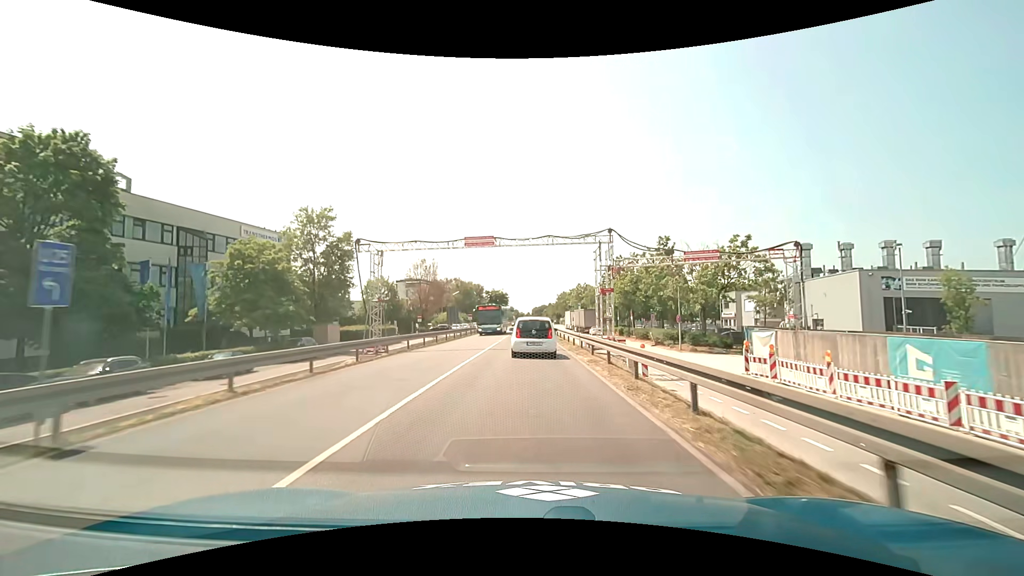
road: primary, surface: asphalt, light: Day
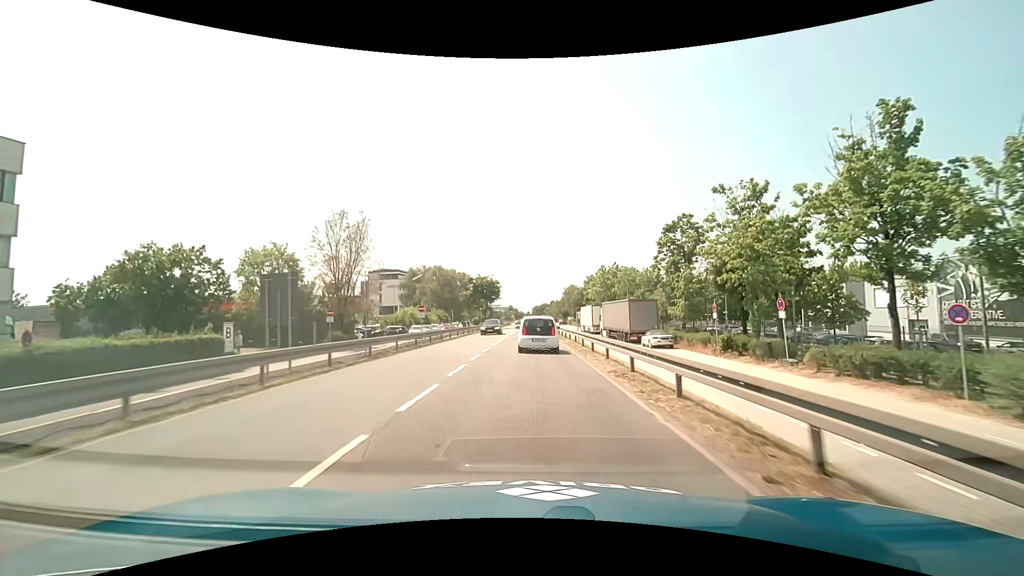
(-0.1, +35.1) m; 0°
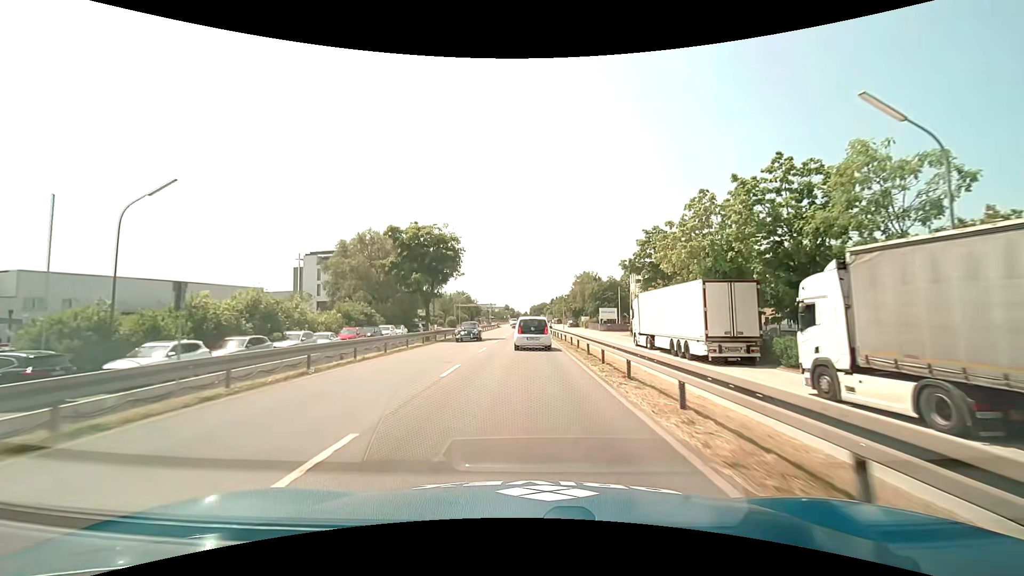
(+0.4, +45.1) m; 0°
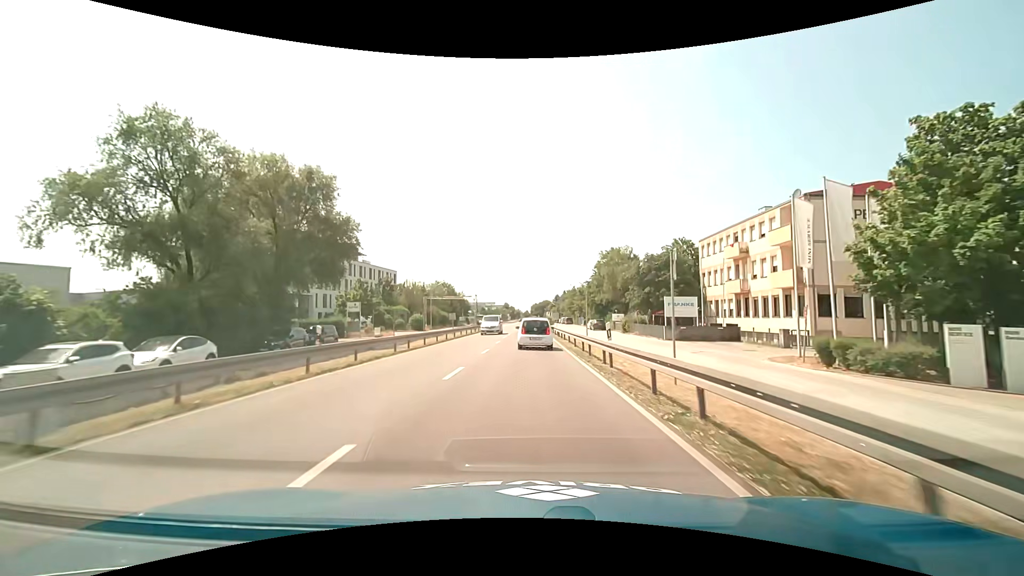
(-0.1, +36.7) m; 0°
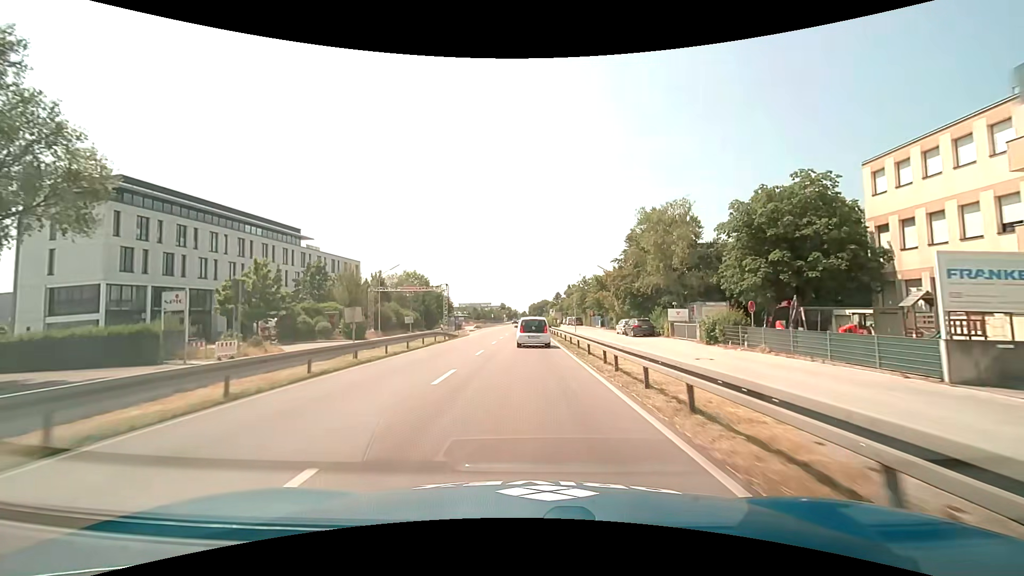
(+0.2, +27.8) m; 0°
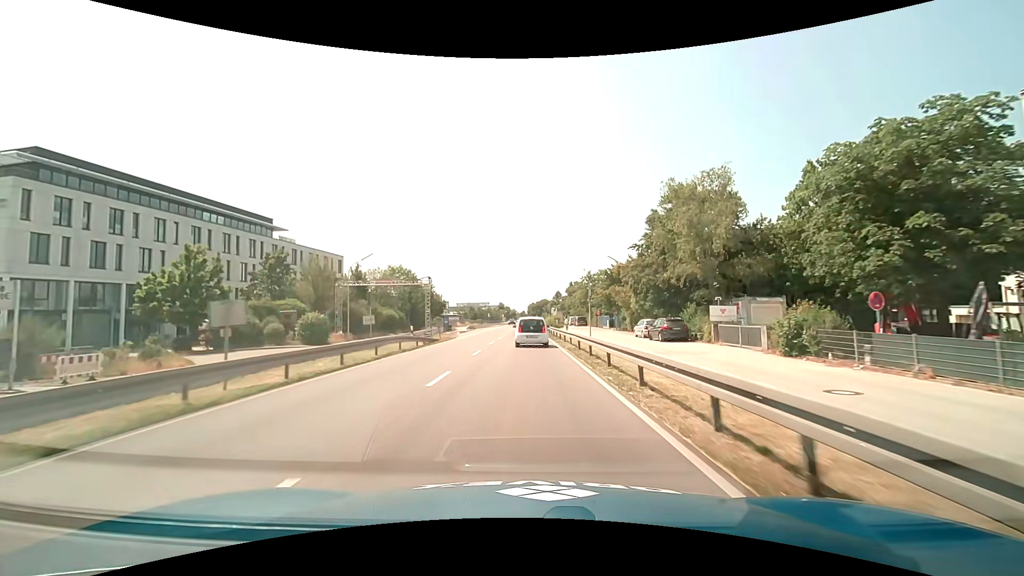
(0.0, +9.2) m; 0°
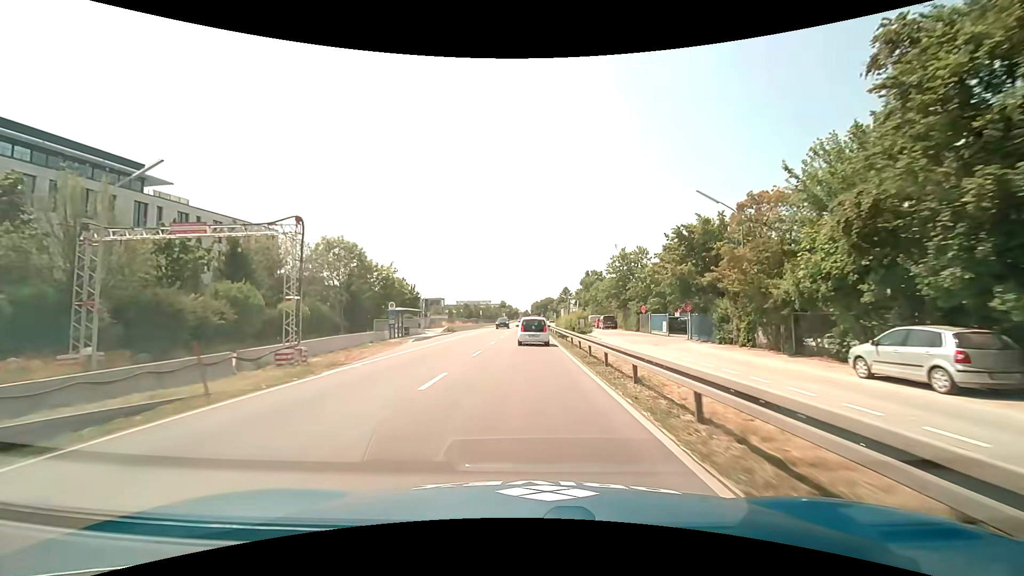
(-0.1, +27.6) m; 0°
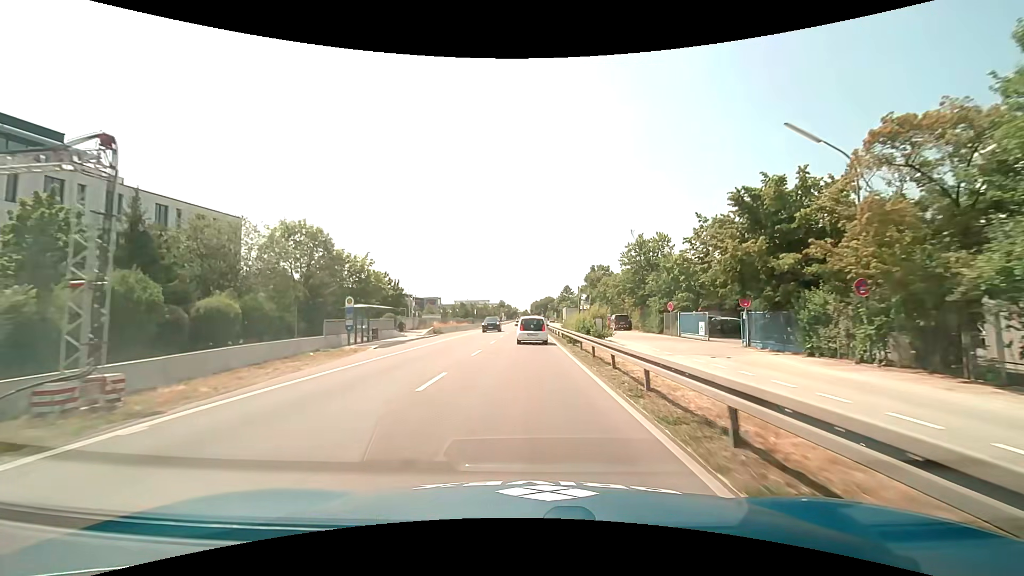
(0.0, +9.2) m; 0°
(0, +10) (0, +20) (0, +30) (0, +40) (0, +50) (0, +60) (0, +70) (0, +80) (0, +90) (0, +100) m
